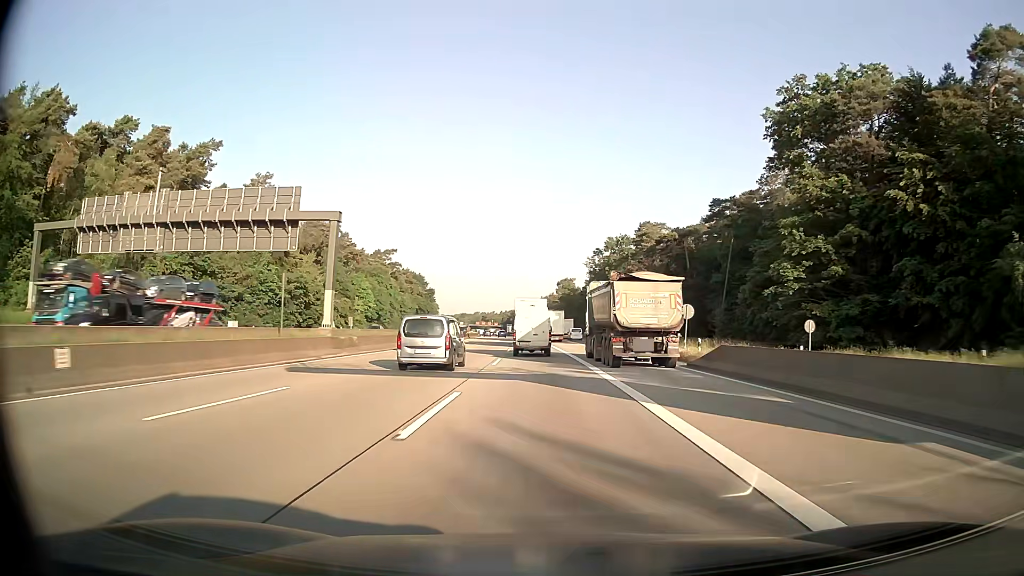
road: motorway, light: Day
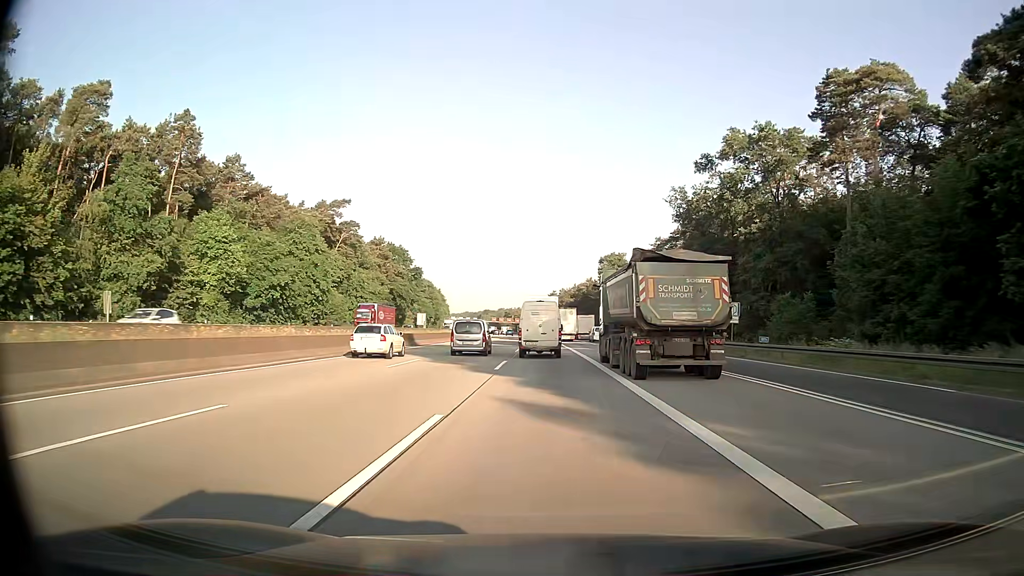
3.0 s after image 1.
(-1.8, +76.4) m; -2°
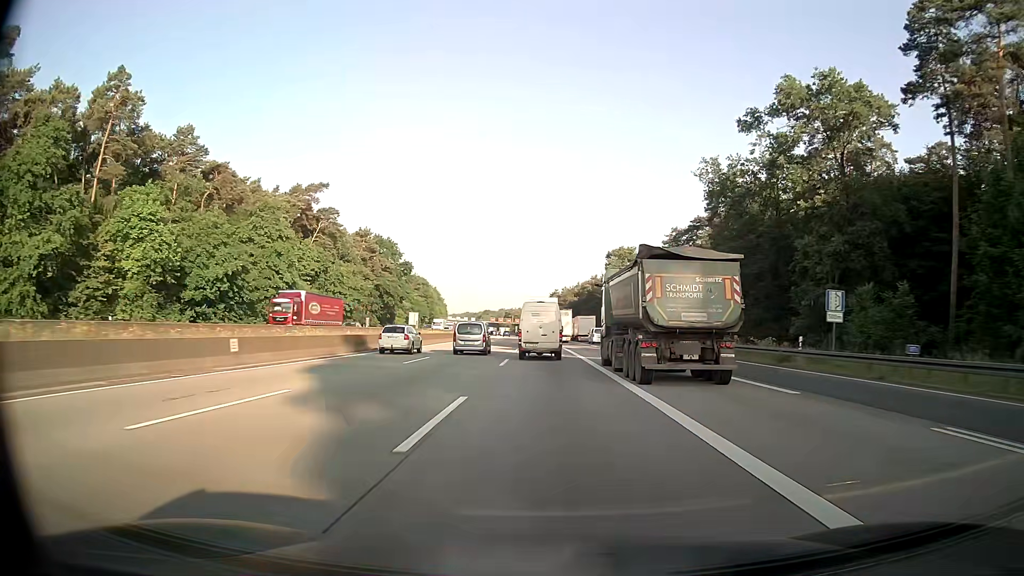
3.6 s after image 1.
(0.0, +15.2) m; 0°
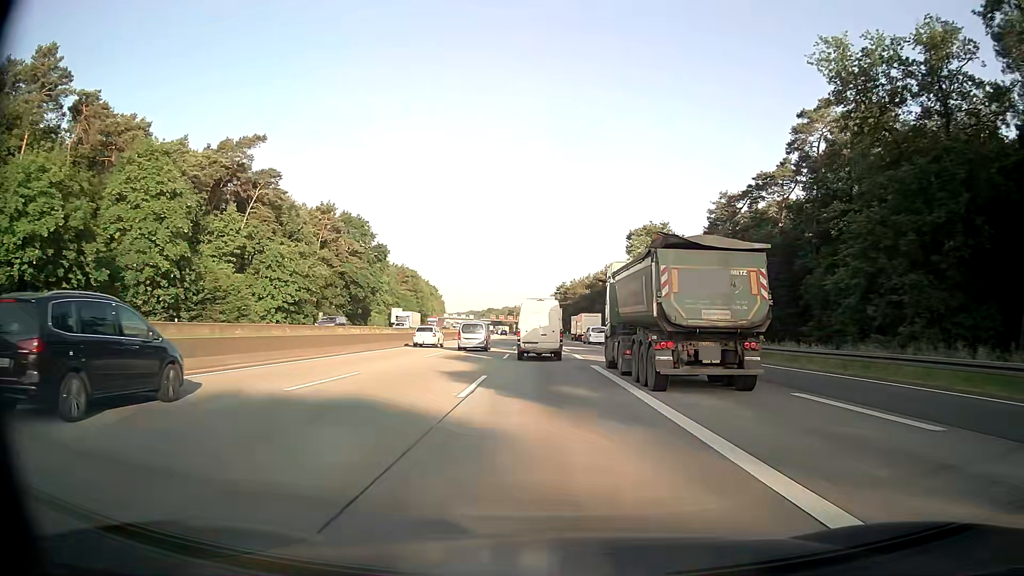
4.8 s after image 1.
(0.0, +30.2) m; 0°
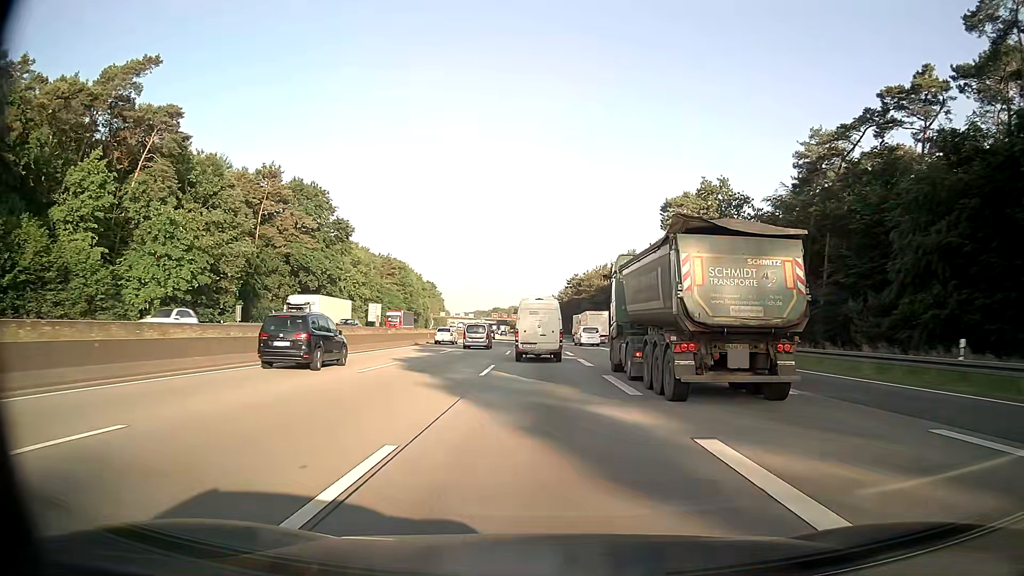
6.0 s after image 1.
(-0.1, +30.0) m; 0°
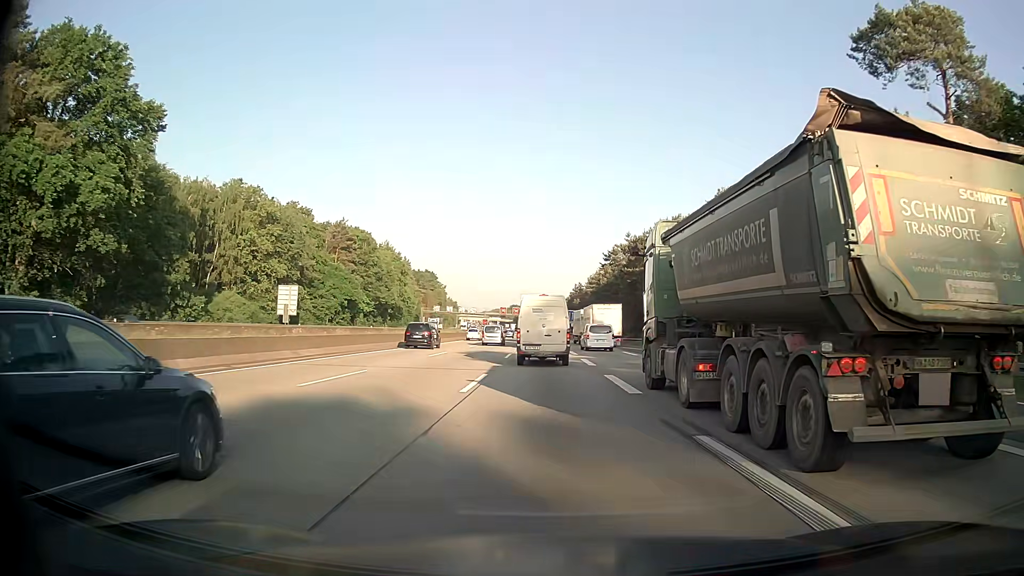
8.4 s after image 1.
(-1.1, +59.6) m; -2°
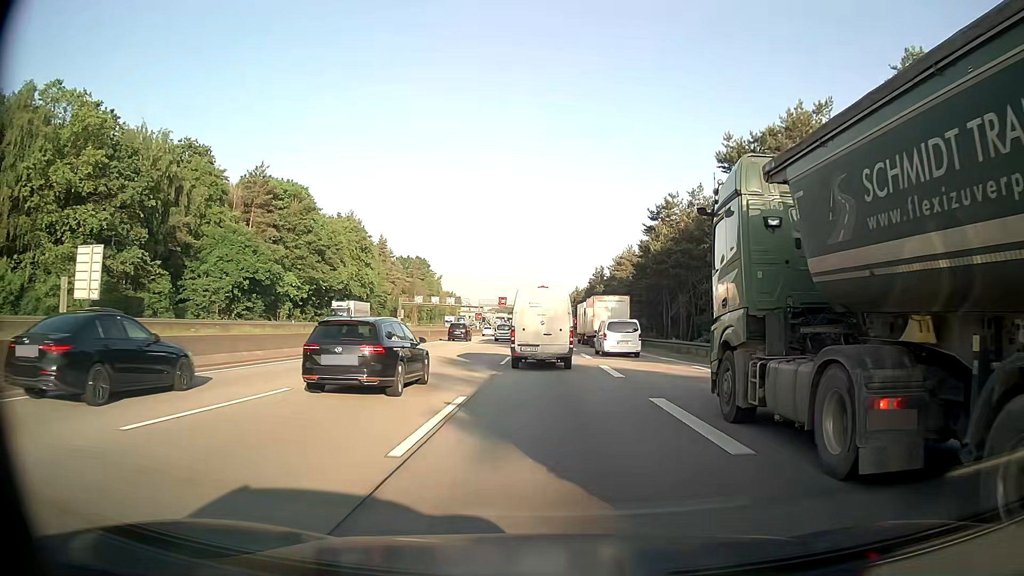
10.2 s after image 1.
(-0.4, +43.2) m; -1°
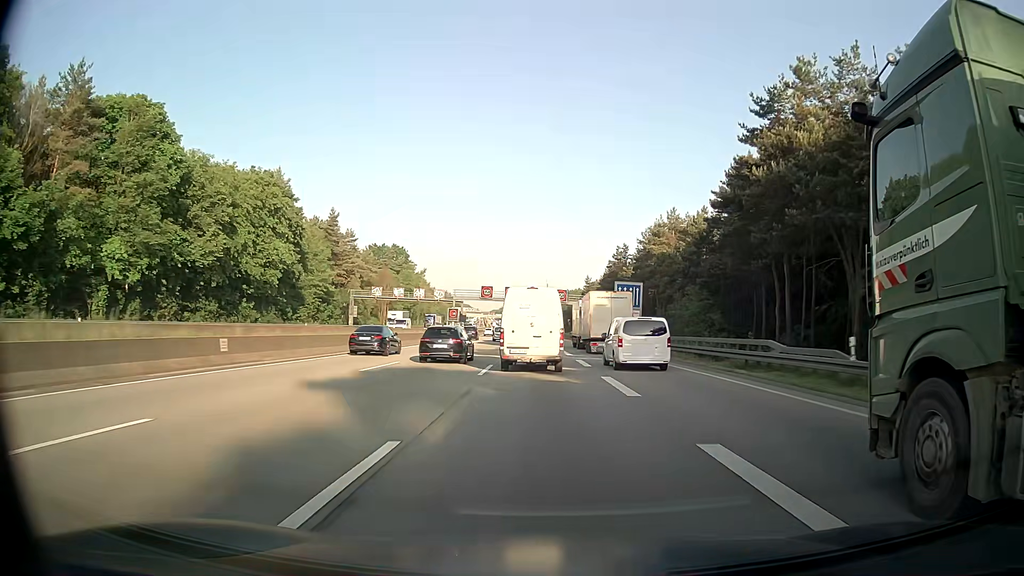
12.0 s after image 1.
(0.0, +40.9) m; 0°
(0, +10) (0, +20) (0, +30) (0, +40) (-1, +50) (-1, +60) (-1, +70) (-1, +80) (-2, +90) (-2, +100) m
